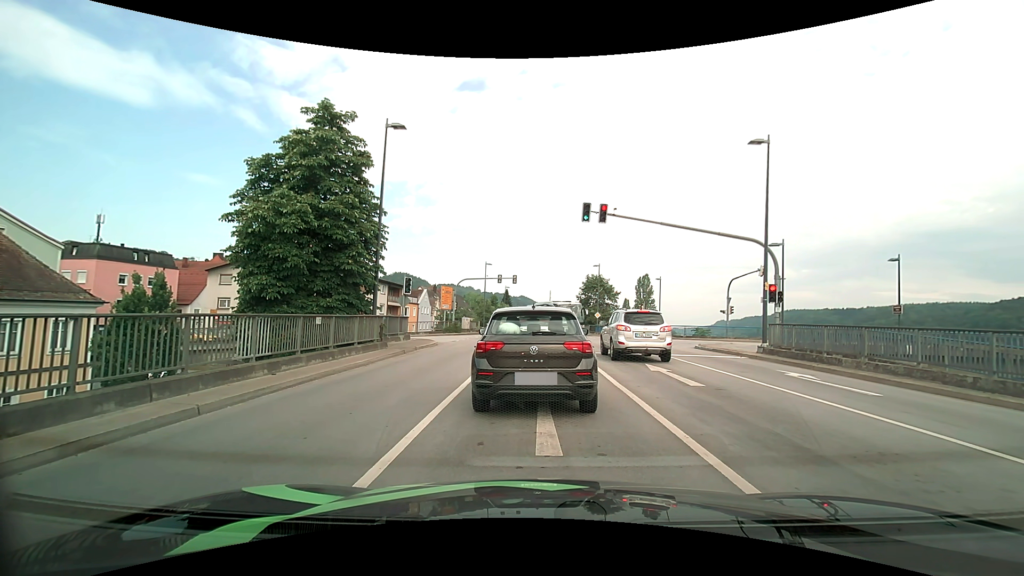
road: primary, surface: asphalt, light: Day
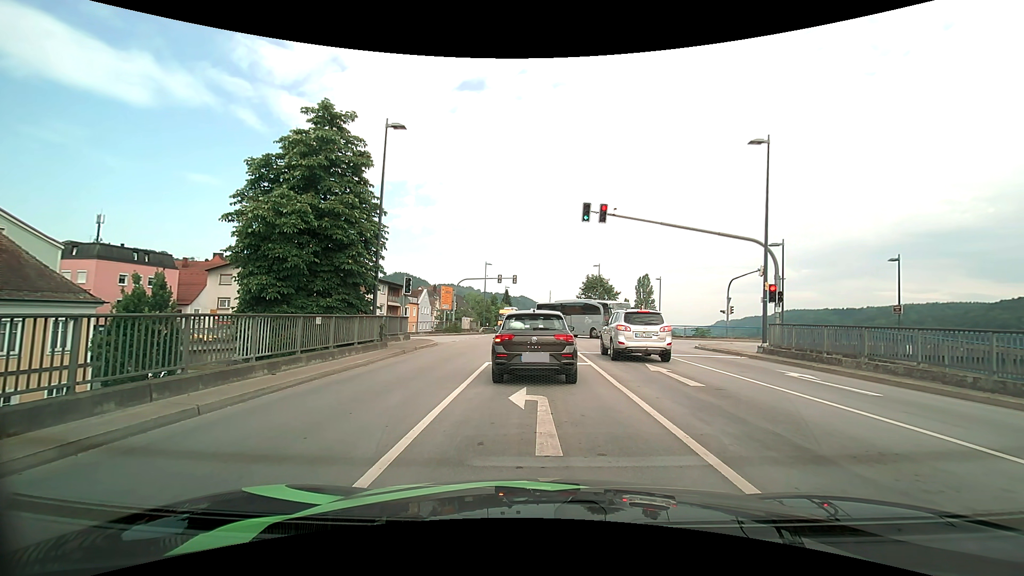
(0.0, 0.0) m; 0°
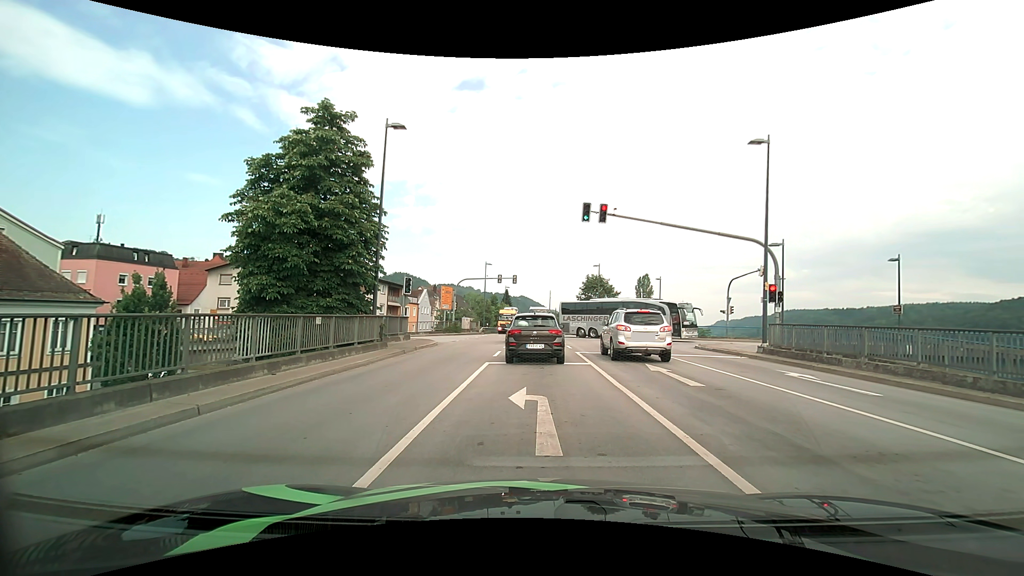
(0.0, 0.0) m; 0°
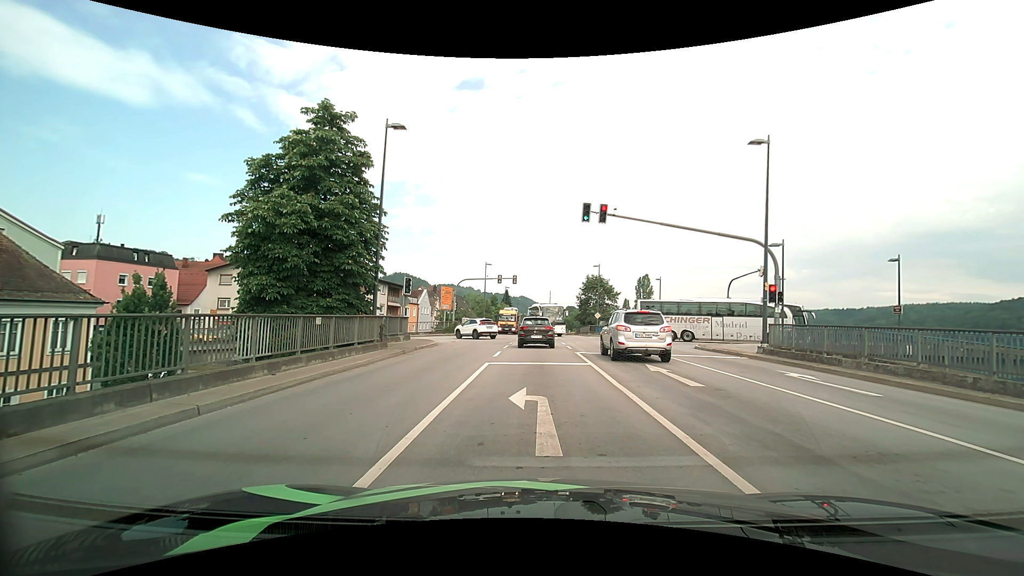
(0.0, 0.0) m; 0°
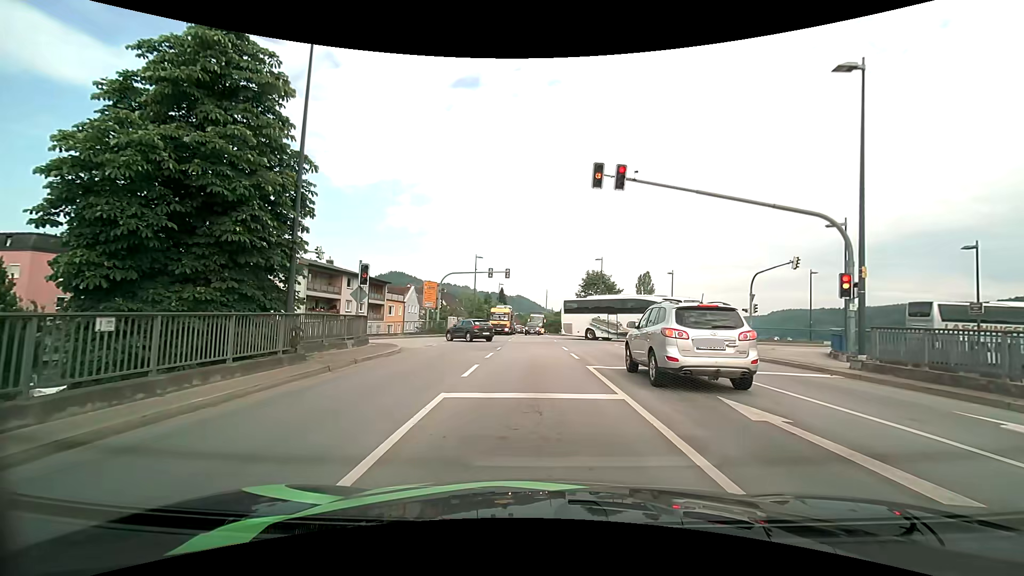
(0.0, +6.8) m; 0°
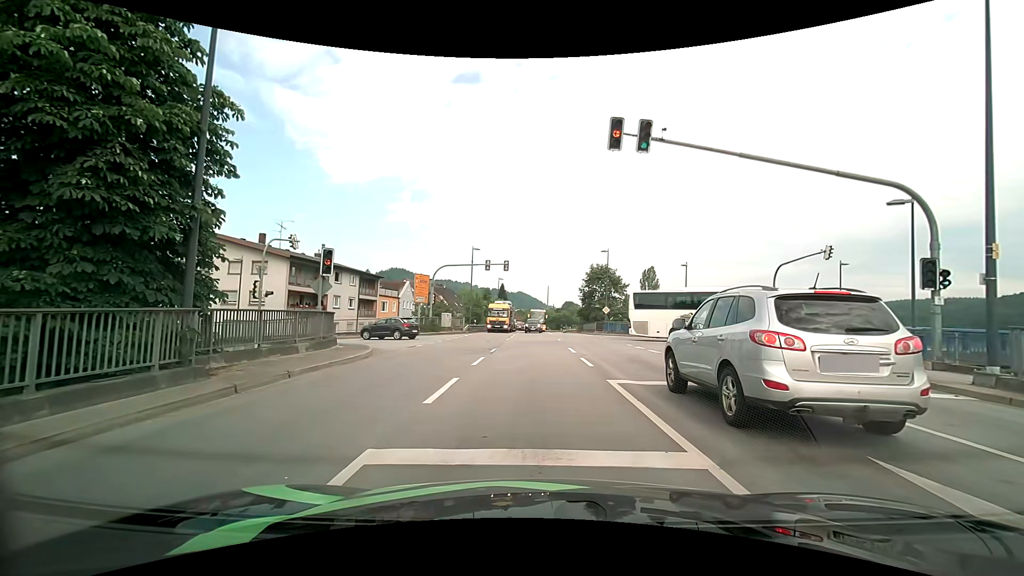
(0.0, +3.9) m; -1°
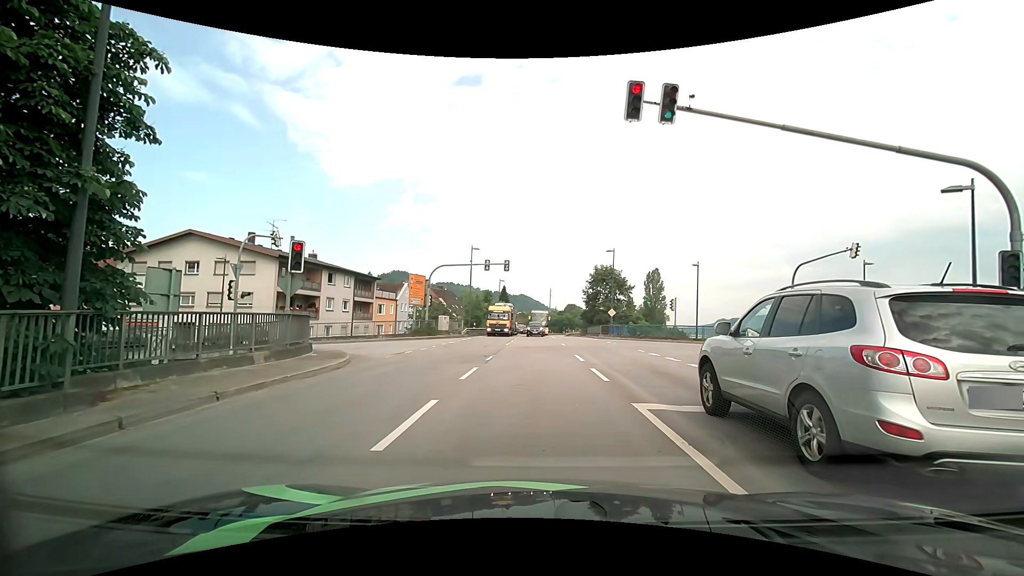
(0.0, +2.3) m; 0°
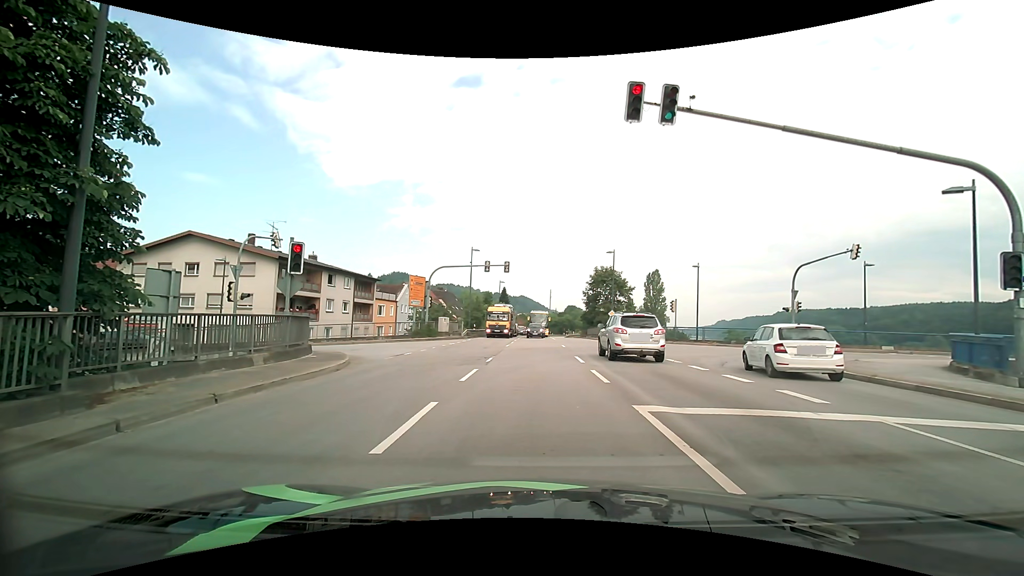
(0.0, +0.1) m; 0°
